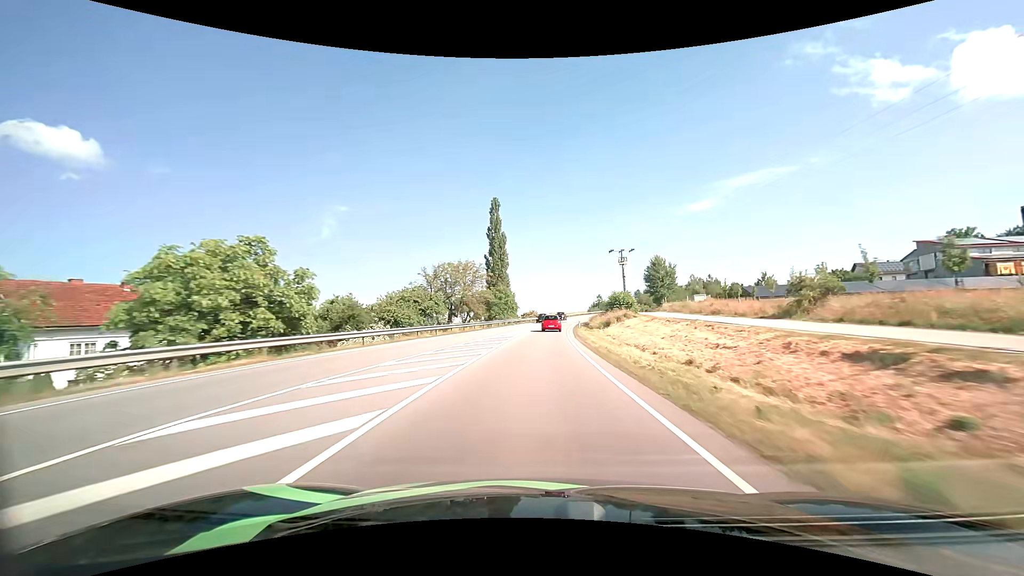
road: primary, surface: asphalt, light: Day
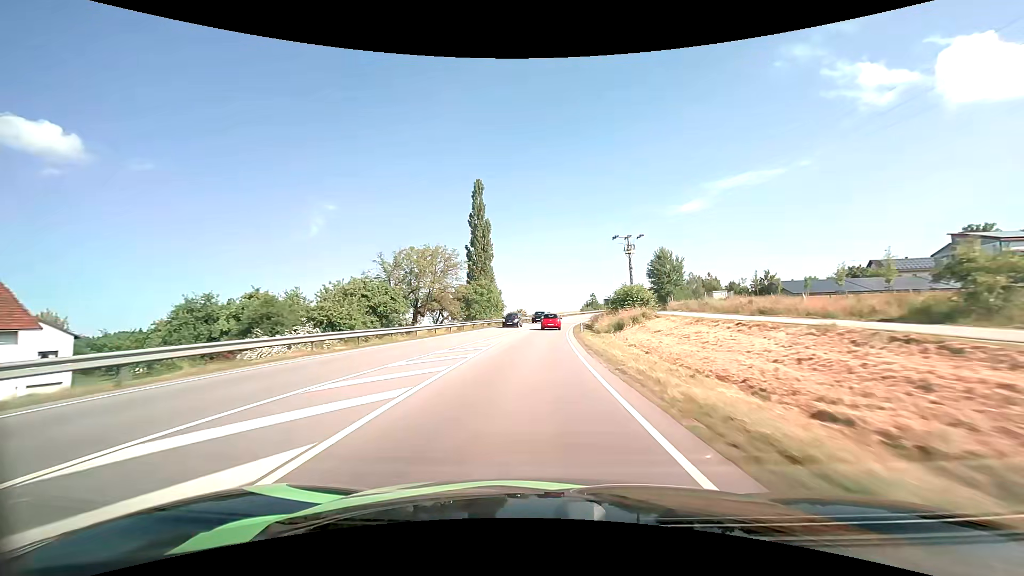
(+0.2, +14.2) m; +1°
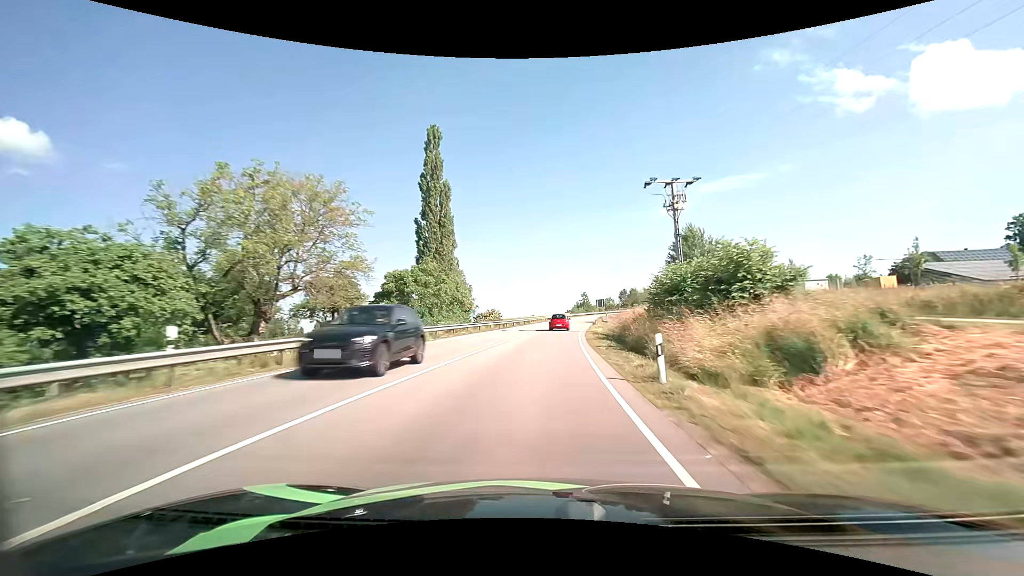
(+0.5, +28.4) m; +2°
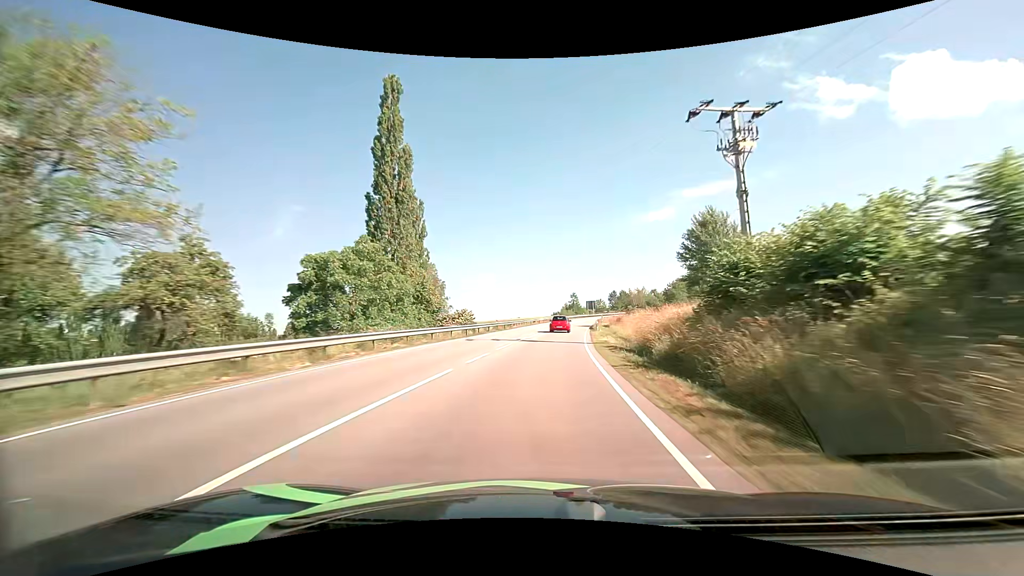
(+0.2, +14.1) m; +2°
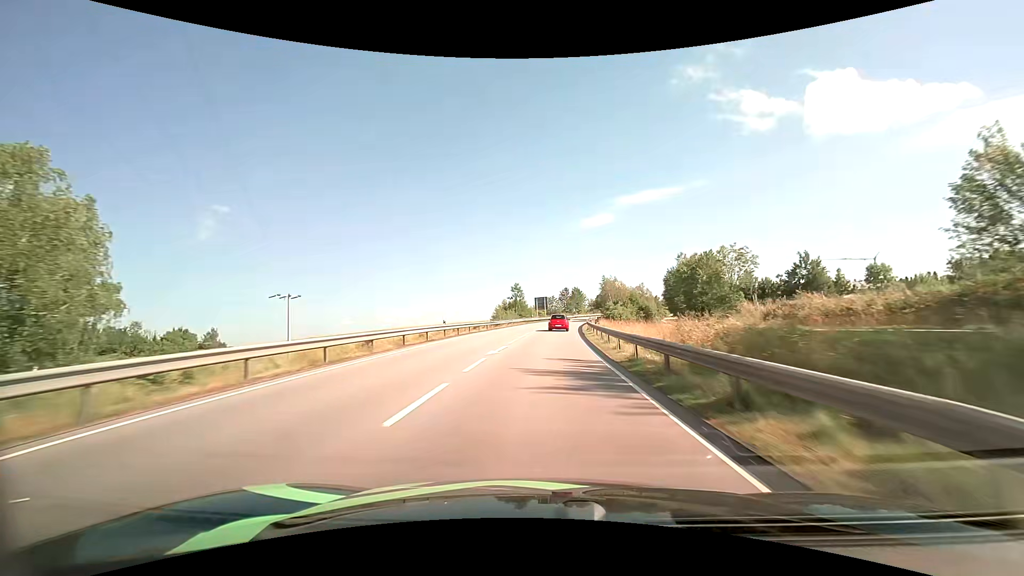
(+3.5, +56.1) m; +7°
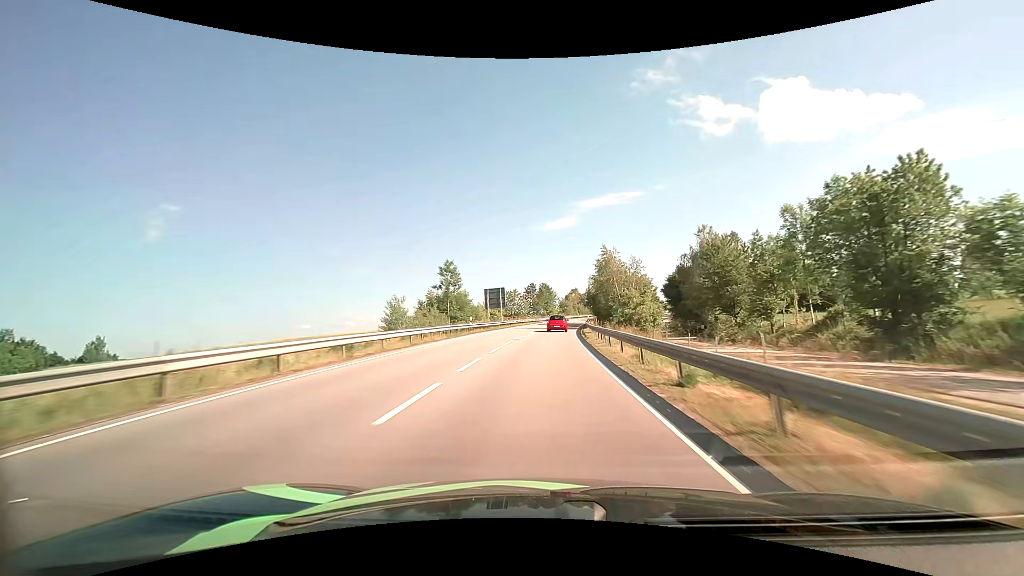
(+1.4, +41.9) m; +4°
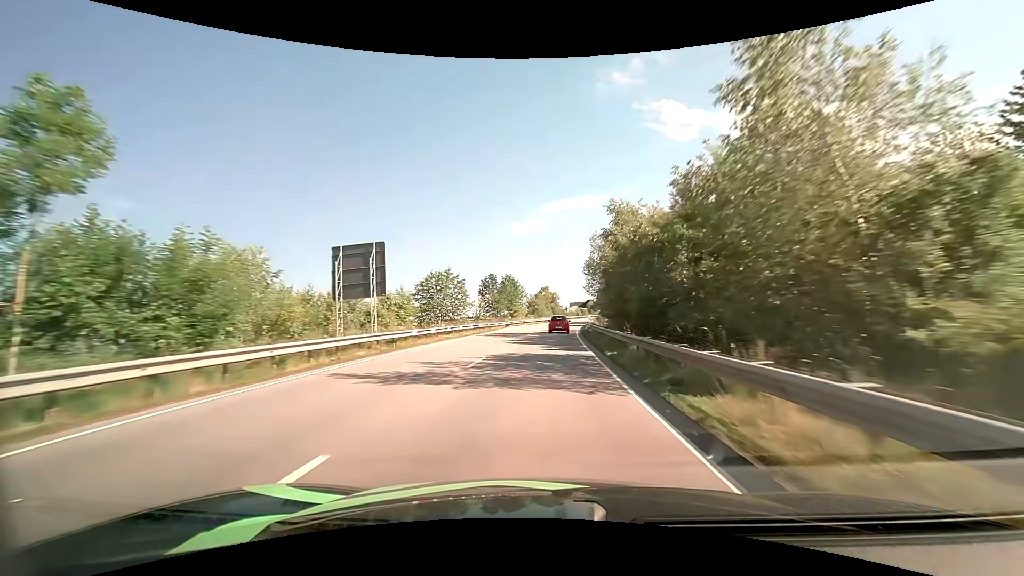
(+1.5, +41.6) m; +4°
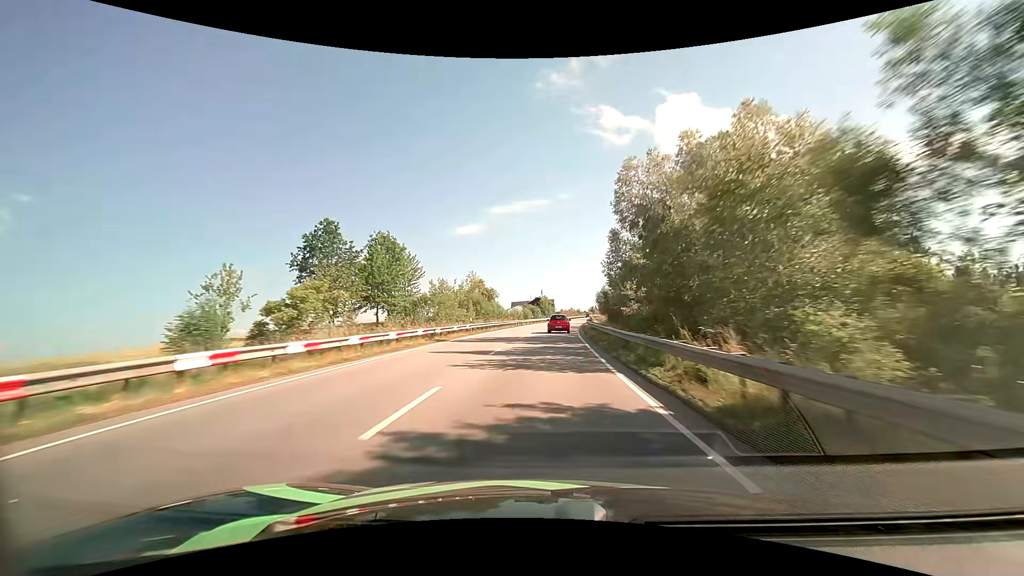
(+3.8, +67.5) m; +7°
(0, +10) (0, +20) (+1, +30) (+1, +40) (+2, +50) (+3, +60) (+4, +70) (+5, +80) (+6, +90) (+8, +100) m
